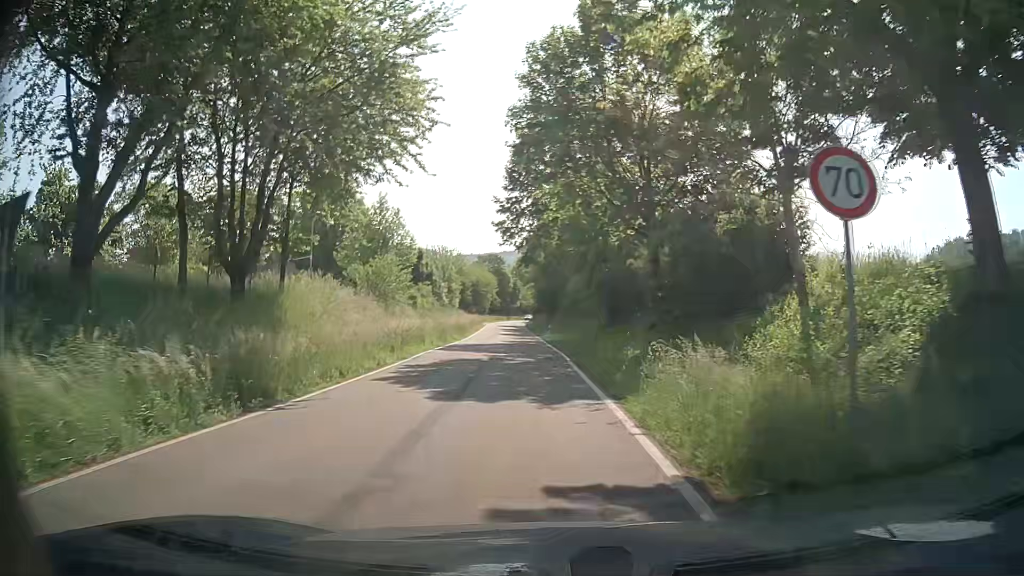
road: tertiary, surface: asphalt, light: Day
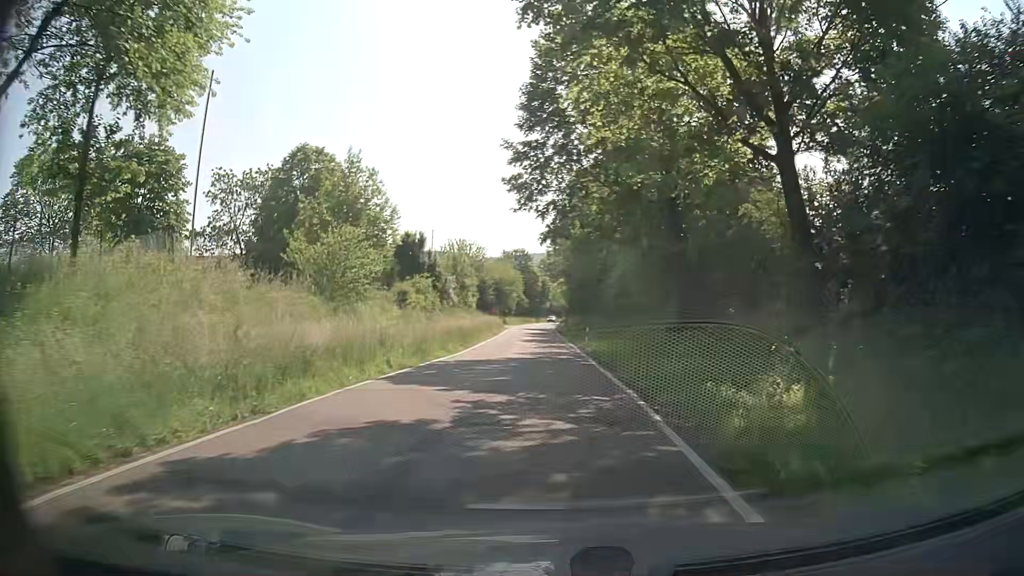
(-0.5, +14.2) m; -3°
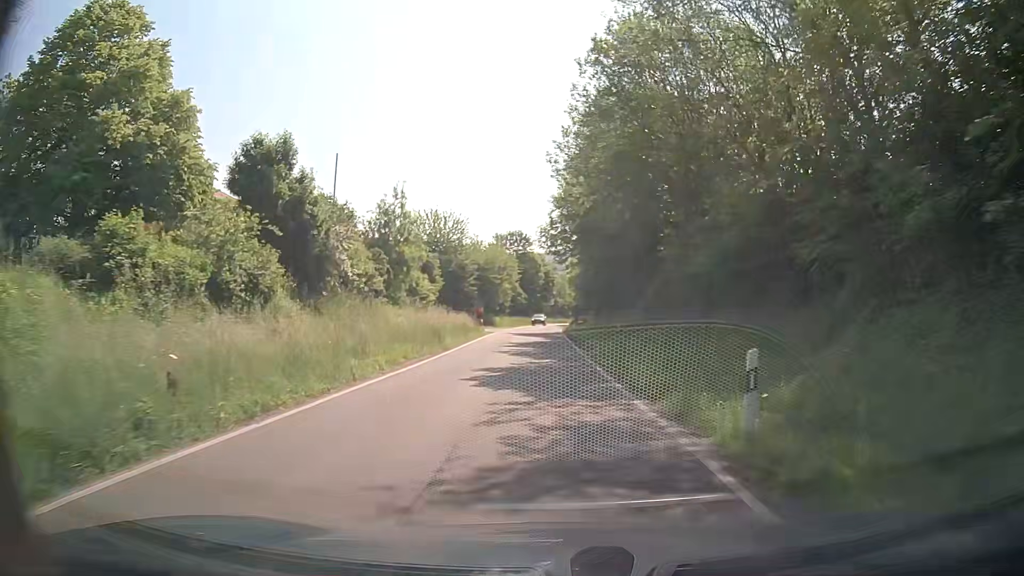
(-0.4, +29.4) m; -1°
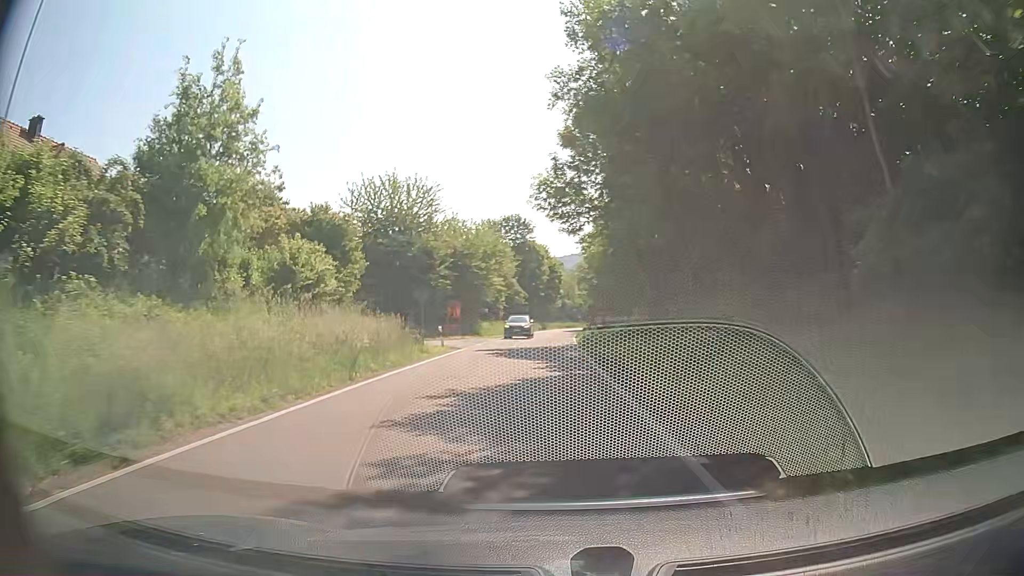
(0.0, +22.4) m; -1°
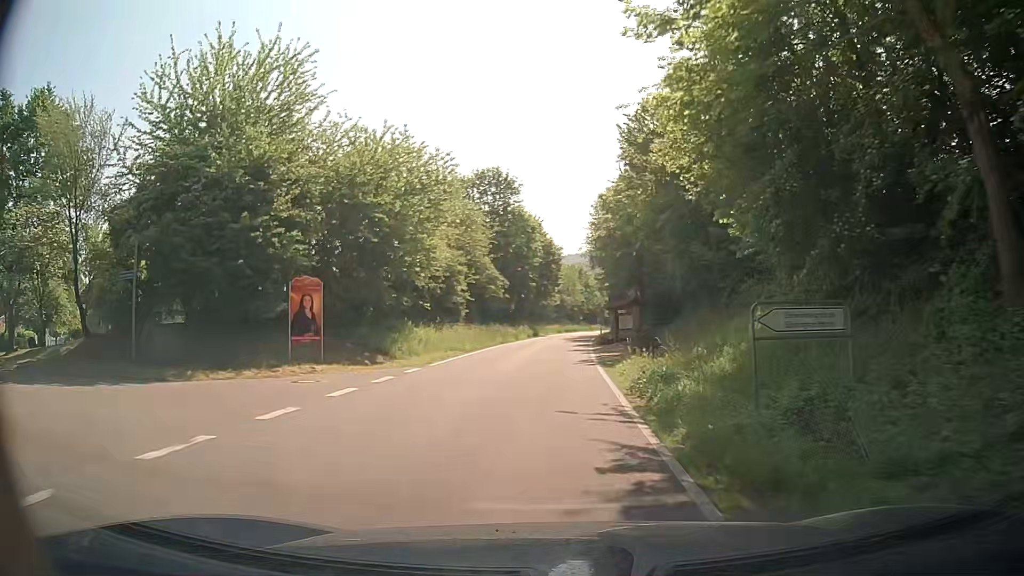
(+0.3, +29.6) m; +1°
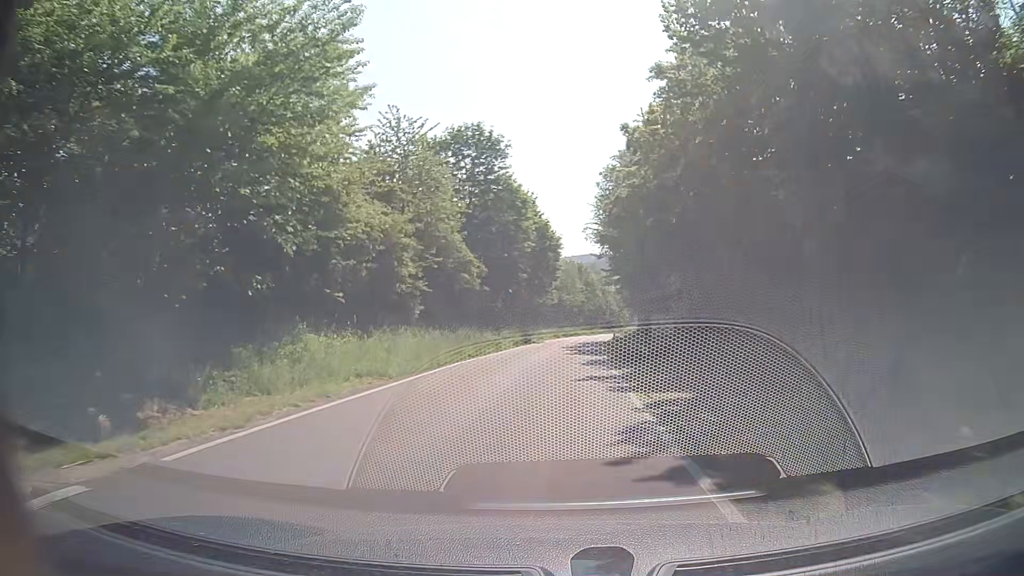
(0.0, +14.8) m; 0°
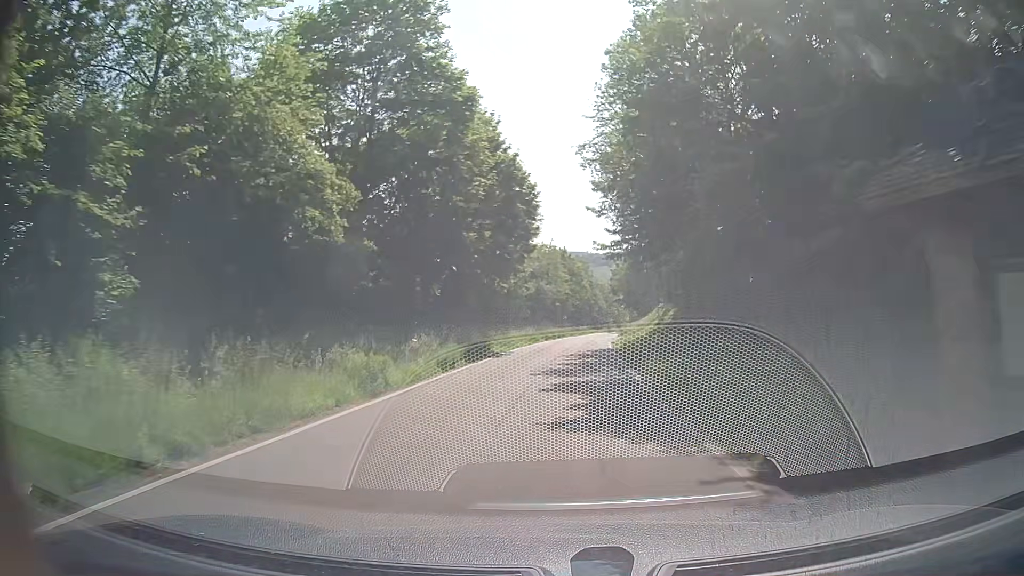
(+0.5, +22.1) m; +2°
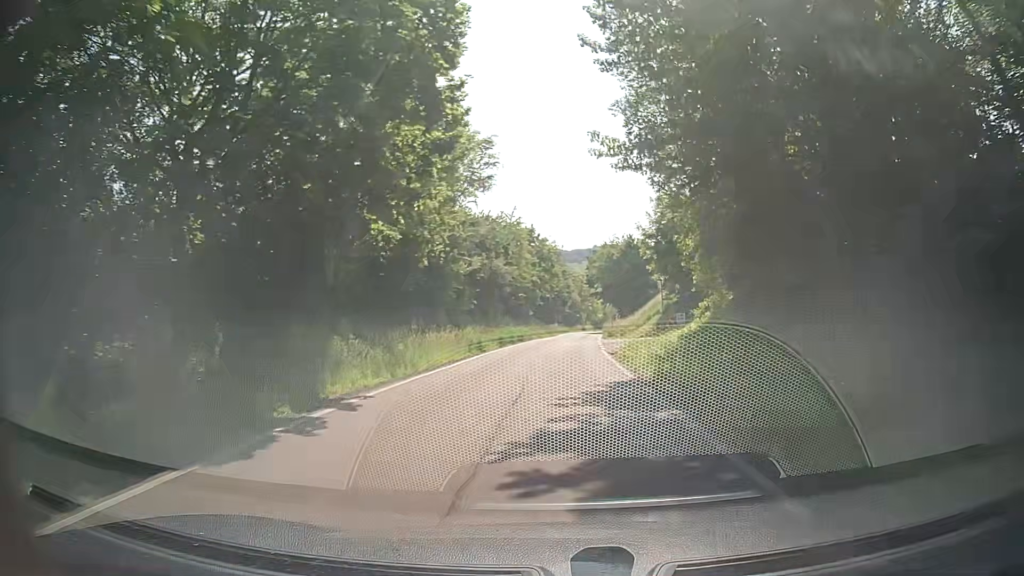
(+0.4, +21.7) m; +3°
